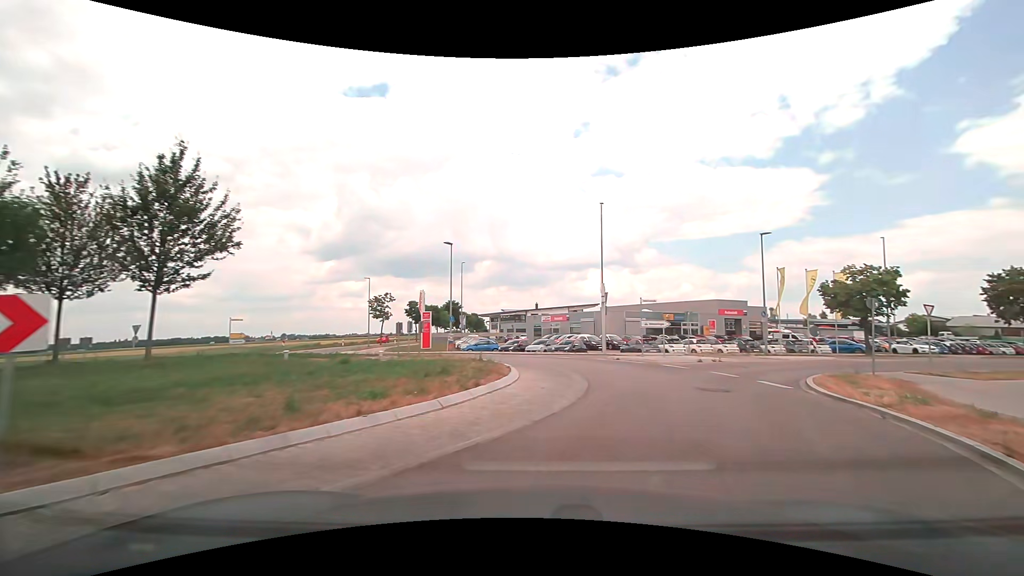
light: Day
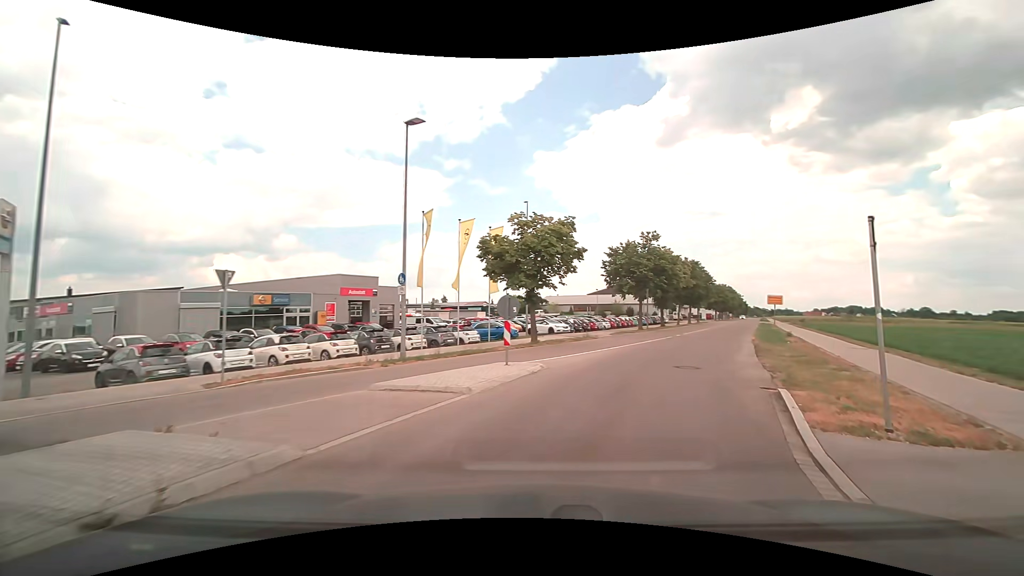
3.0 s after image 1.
(+7.1, +19.1) m; +41°
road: tertiary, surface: asphalt
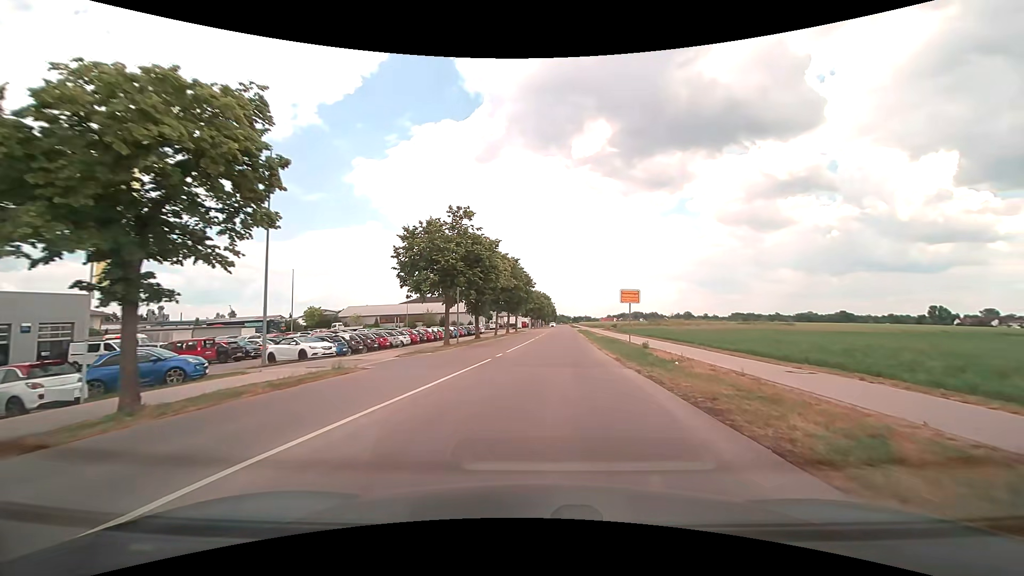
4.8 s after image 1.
(+3.2, +15.2) m; +20°
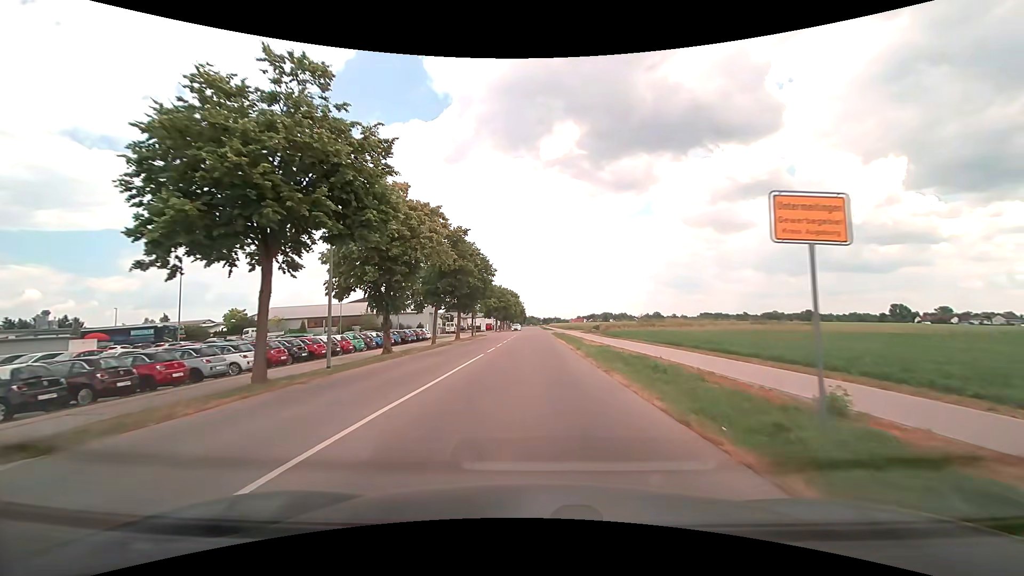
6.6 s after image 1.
(+0.9, +19.4) m; +4°
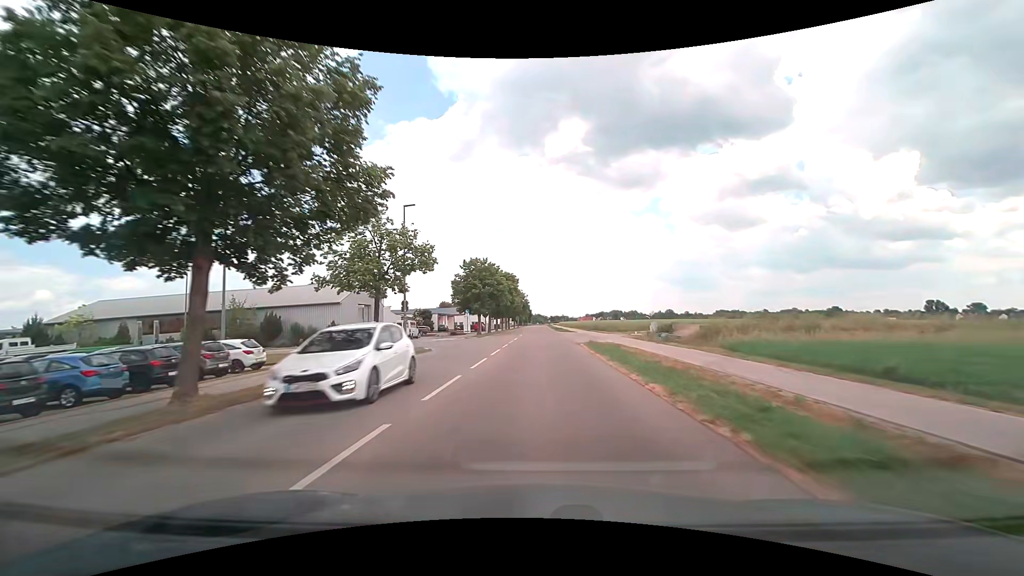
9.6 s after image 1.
(-0.3, +39.8) m; -1°
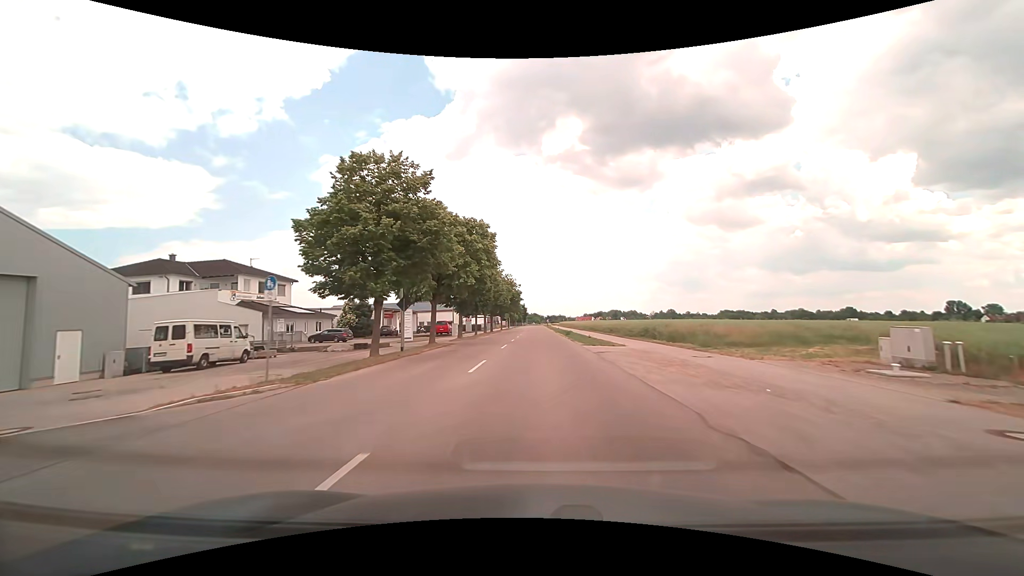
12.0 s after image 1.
(0.0, +37.8) m; 0°
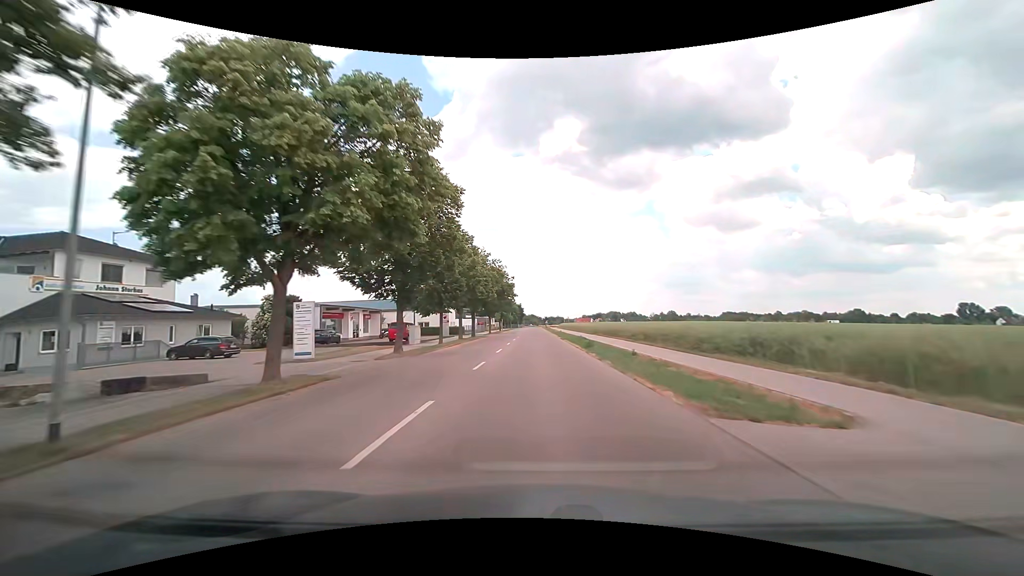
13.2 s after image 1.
(0.0, +20.6) m; 0°
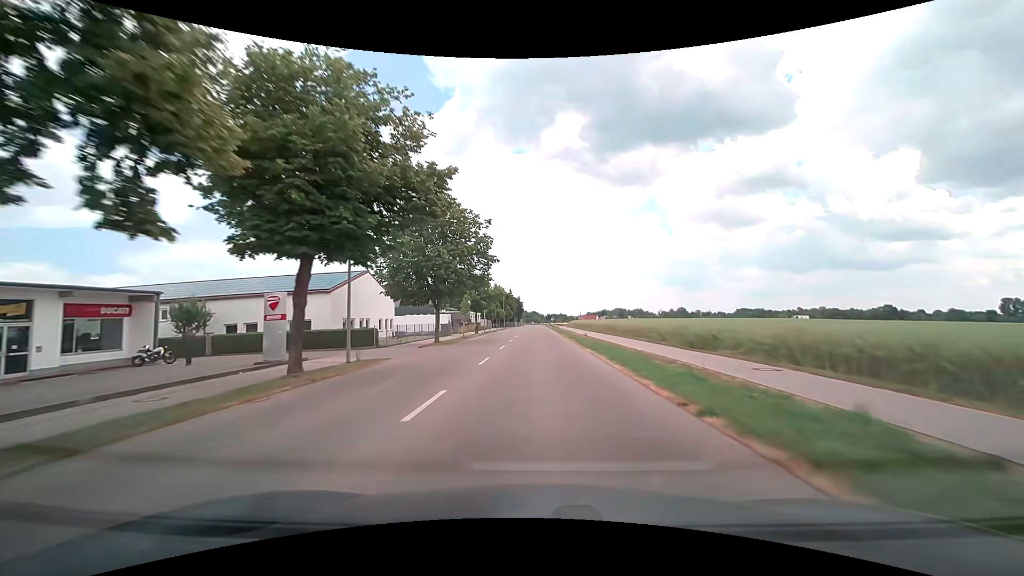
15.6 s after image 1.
(+0.1, +44.1) m; 0°
(0, +10) (0, +20) (0, +30) (0, +40) (0, +50) (0, +60) (0, +70) (0, +80) (0, +90) (-1, +100) m
